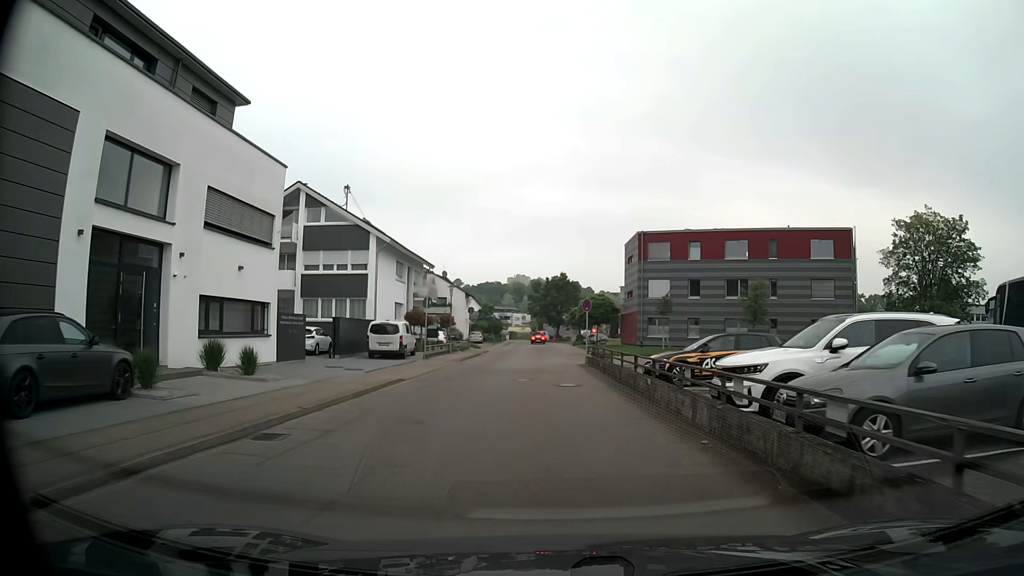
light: Day
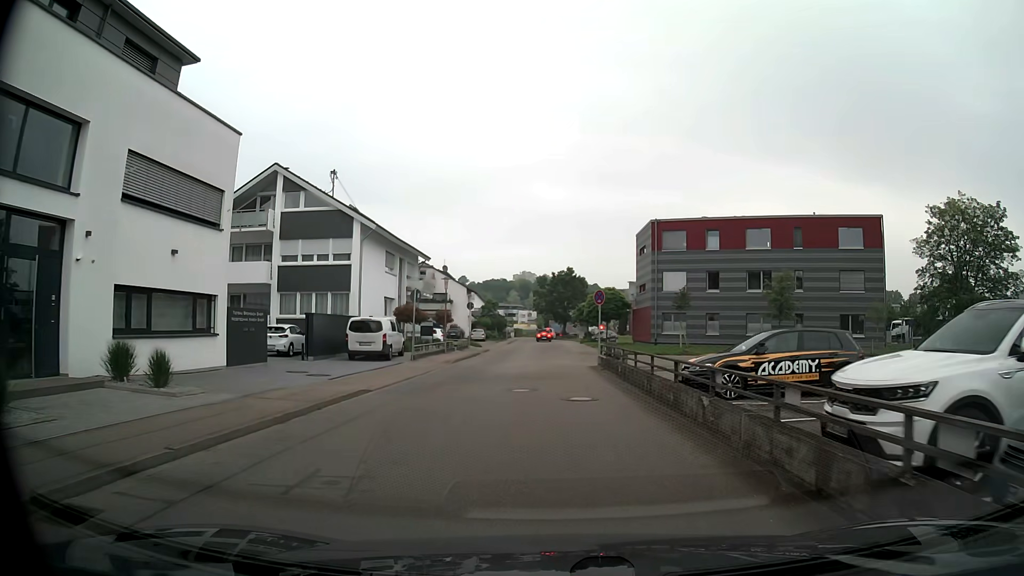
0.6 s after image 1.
(0.0, +4.5) m; -1°
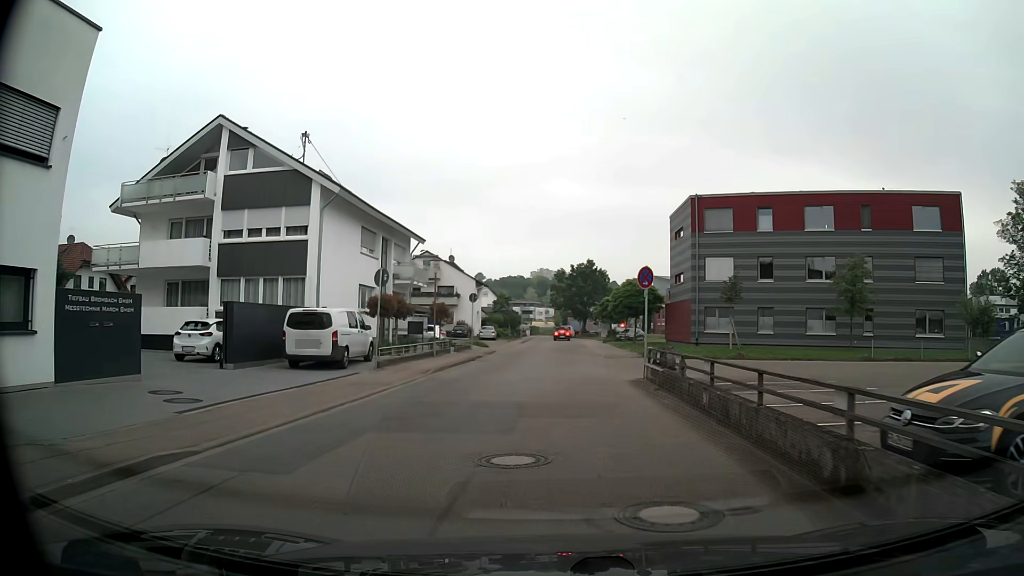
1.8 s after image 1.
(-0.1, +8.7) m; -1°
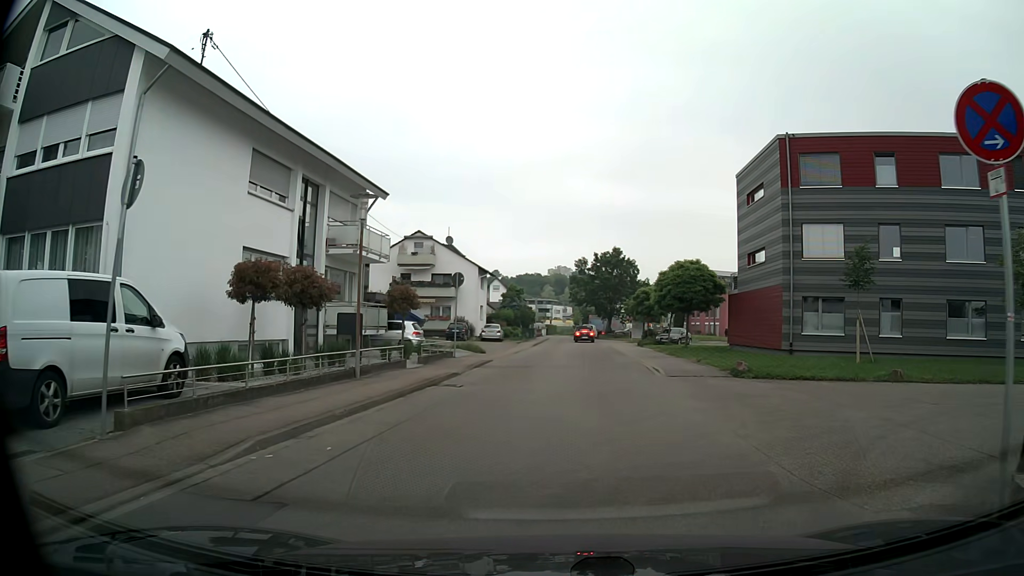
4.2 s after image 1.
(-0.3, +13.9) m; -2°
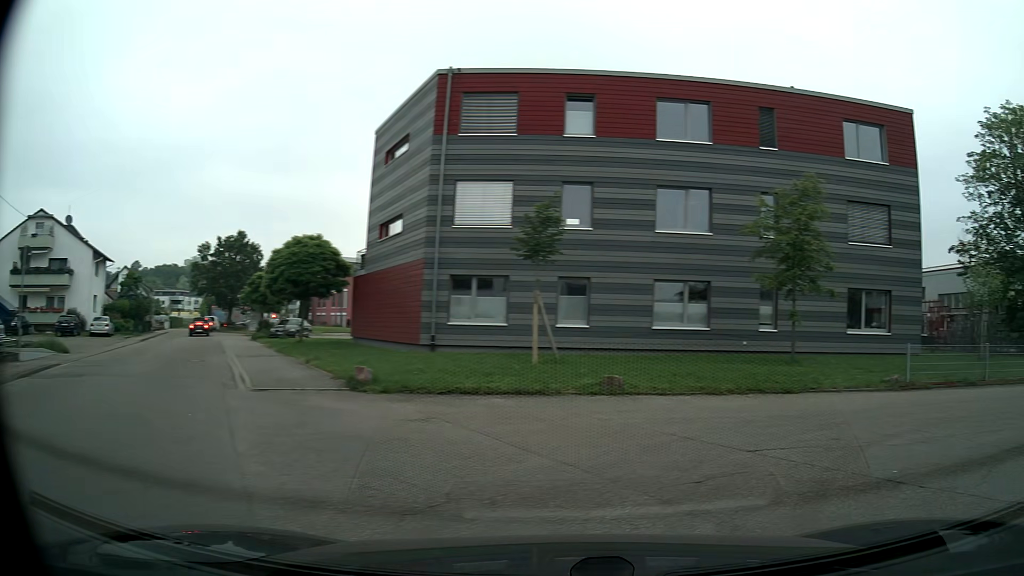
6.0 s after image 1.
(+1.4, +6.8) m; +36°
